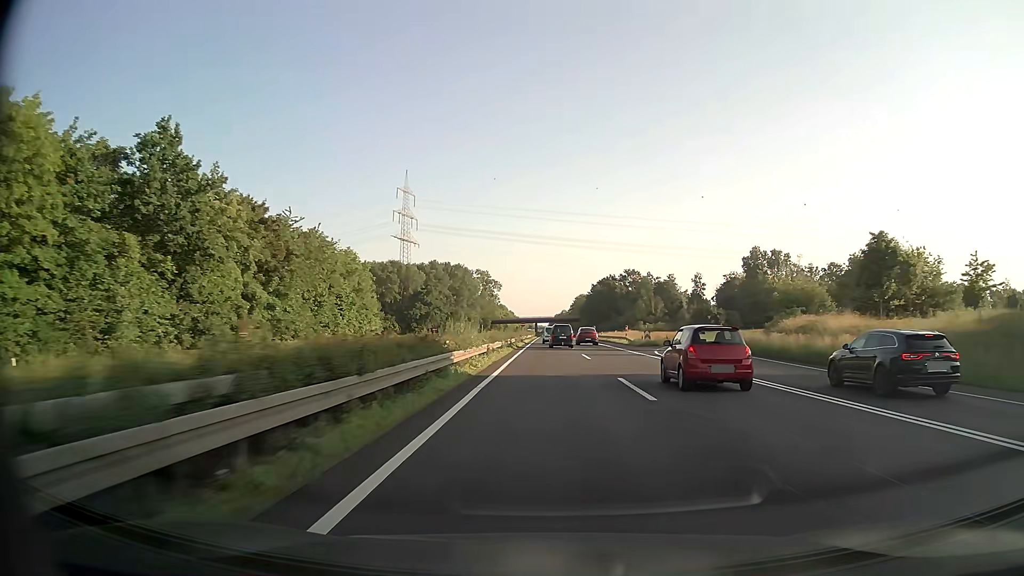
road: trunk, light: Day
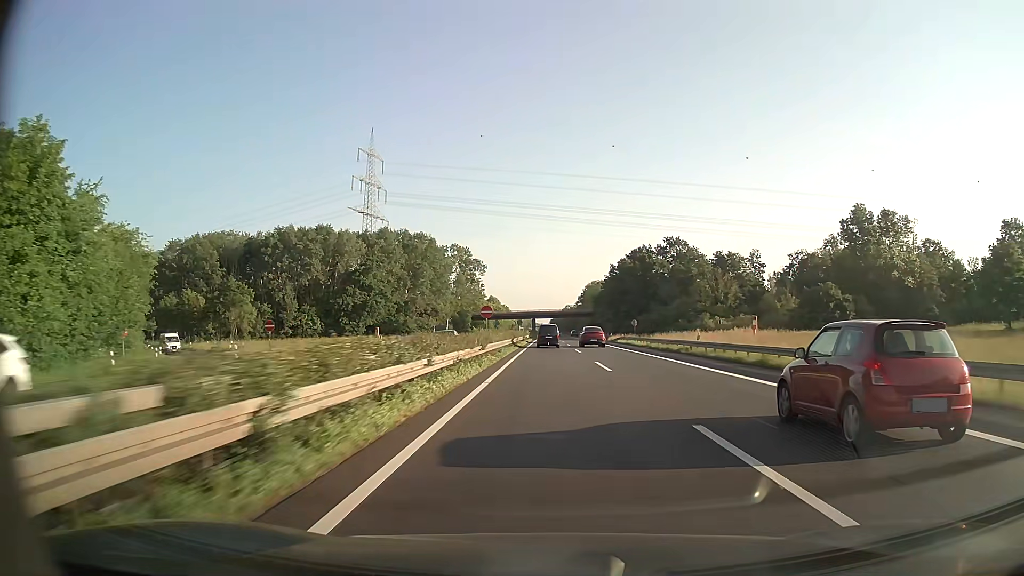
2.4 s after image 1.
(-0.1, +67.2) m; 0°
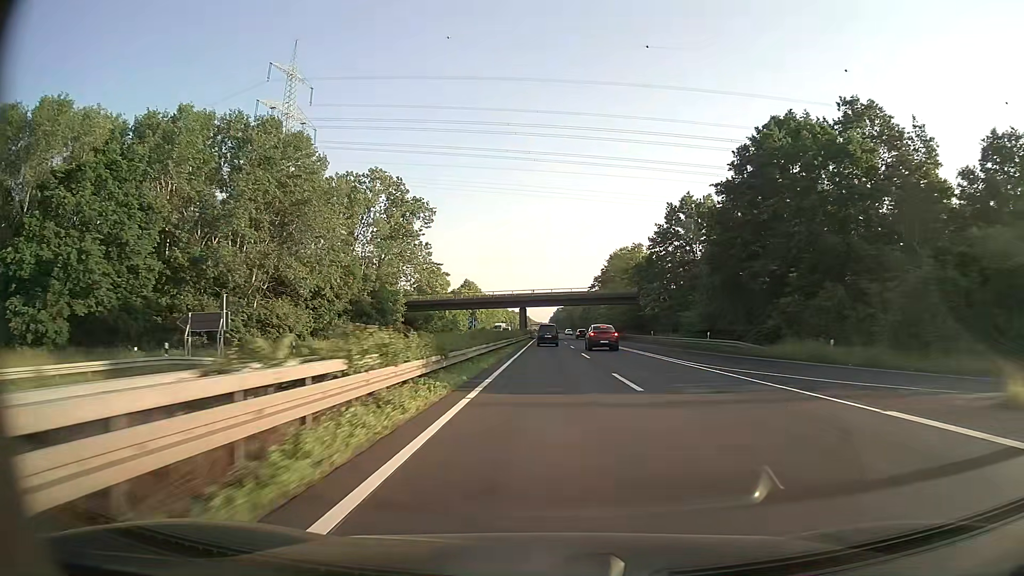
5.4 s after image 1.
(0.0, +83.9) m; 0°
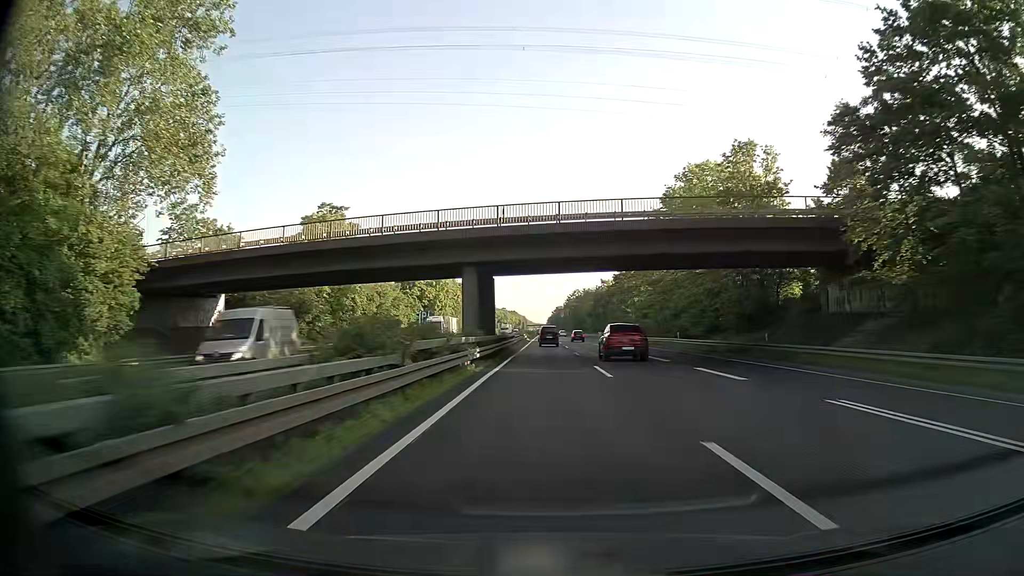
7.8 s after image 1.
(+0.1, +67.1) m; 0°
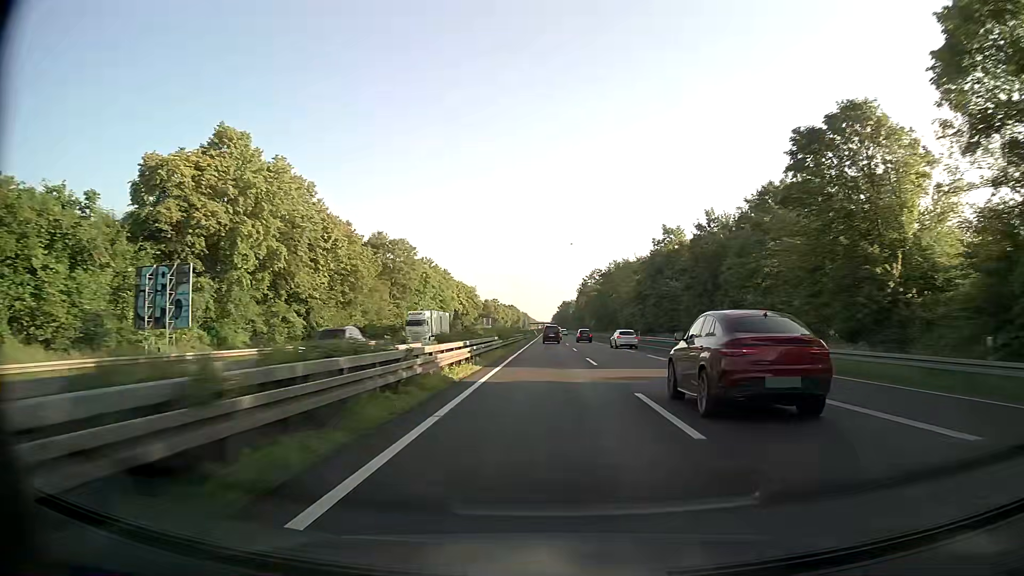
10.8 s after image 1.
(-0.4, +83.7) m; 0°
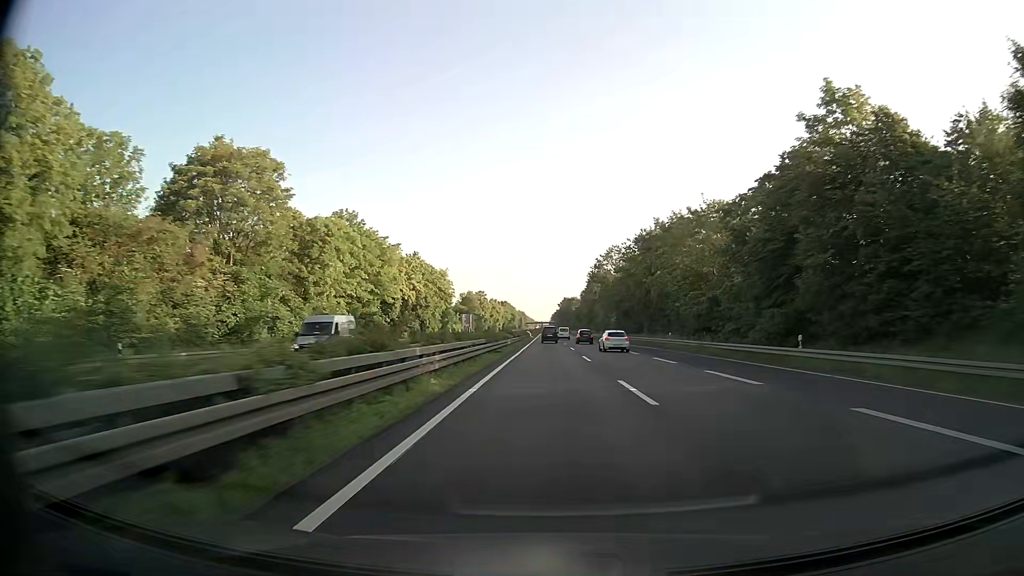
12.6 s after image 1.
(-0.1, +50.2) m; 0°
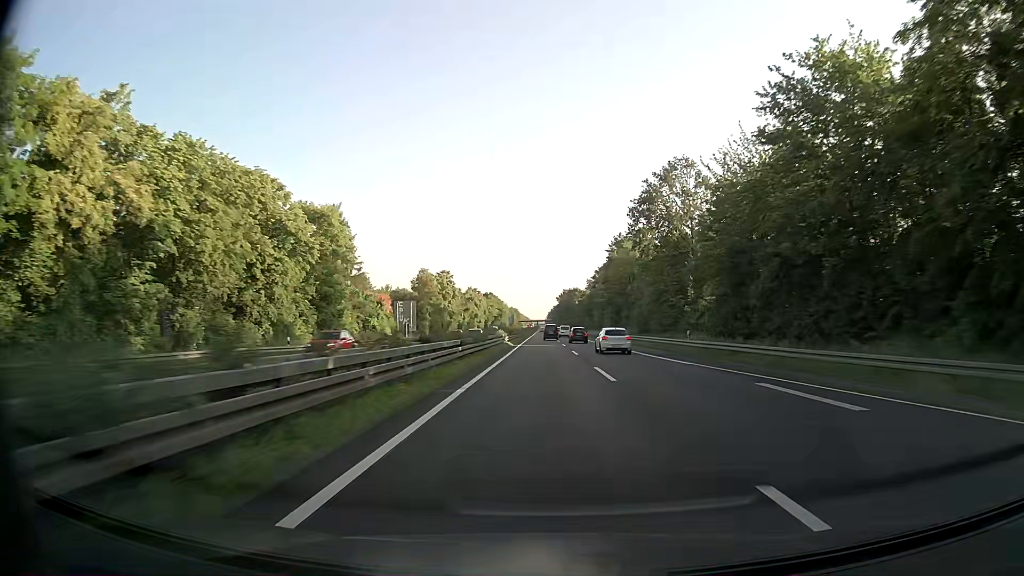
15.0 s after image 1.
(+0.1, +66.8) m; 0°
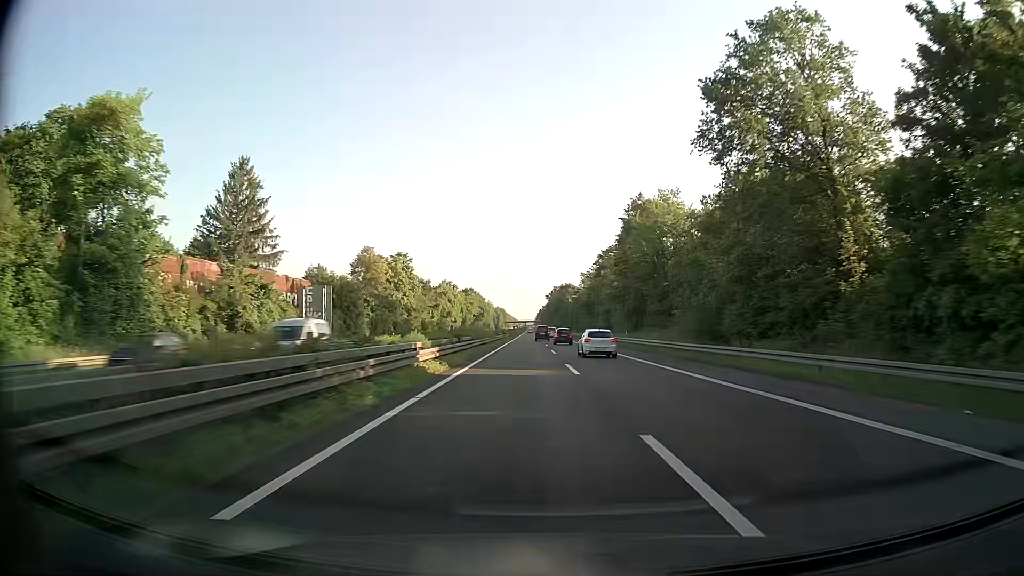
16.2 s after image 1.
(+0.3, +33.1) m; +1°
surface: asphalt
(0, +10) (0, +20) (0, +30) (+1, +40) (+1, +50) (+1, +60) (+1, +70) (+1, +80) (+1, +90) (+1, +100) m
